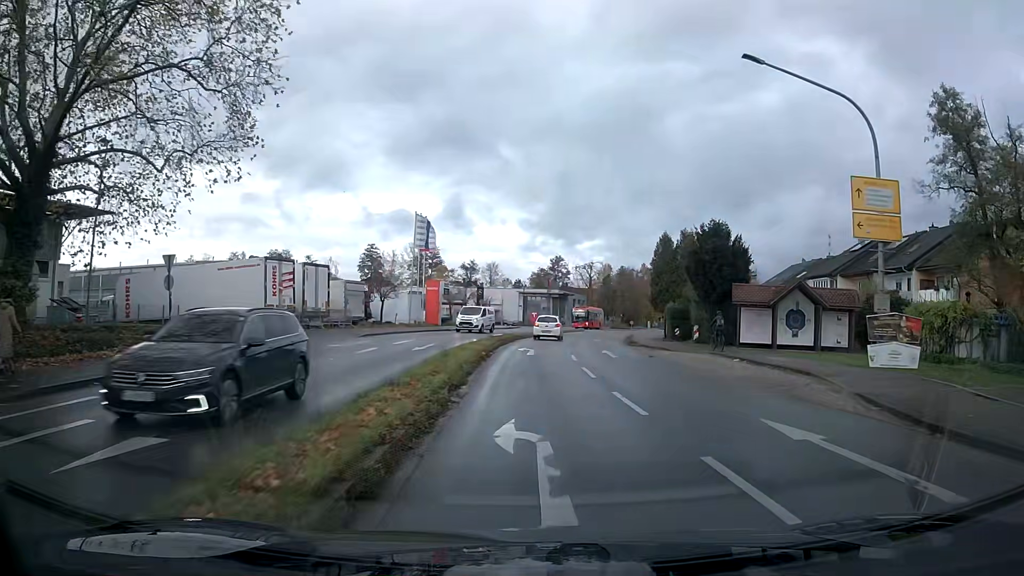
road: tertiary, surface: asphalt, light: Day
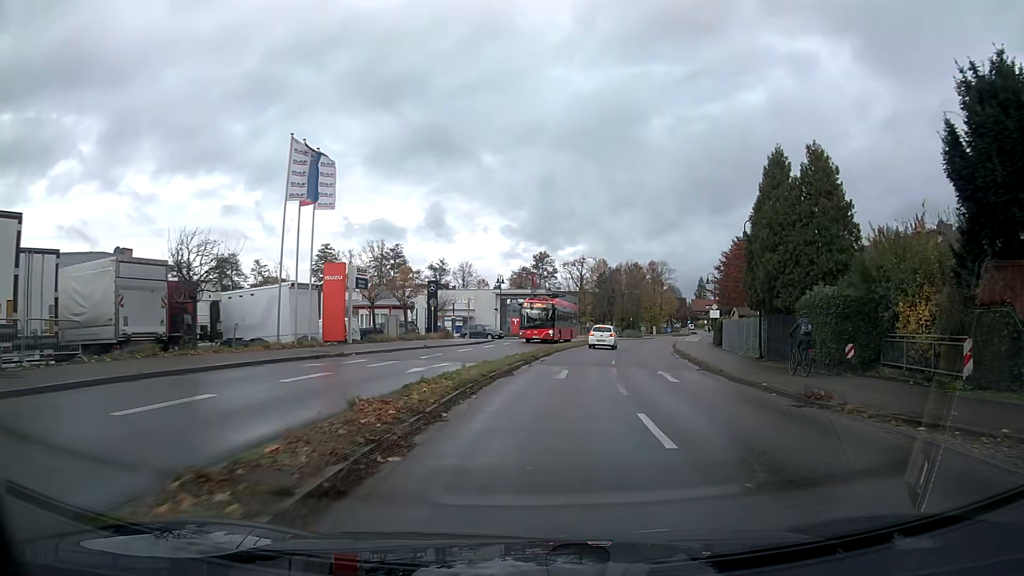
(+0.4, +26.1) m; +3°
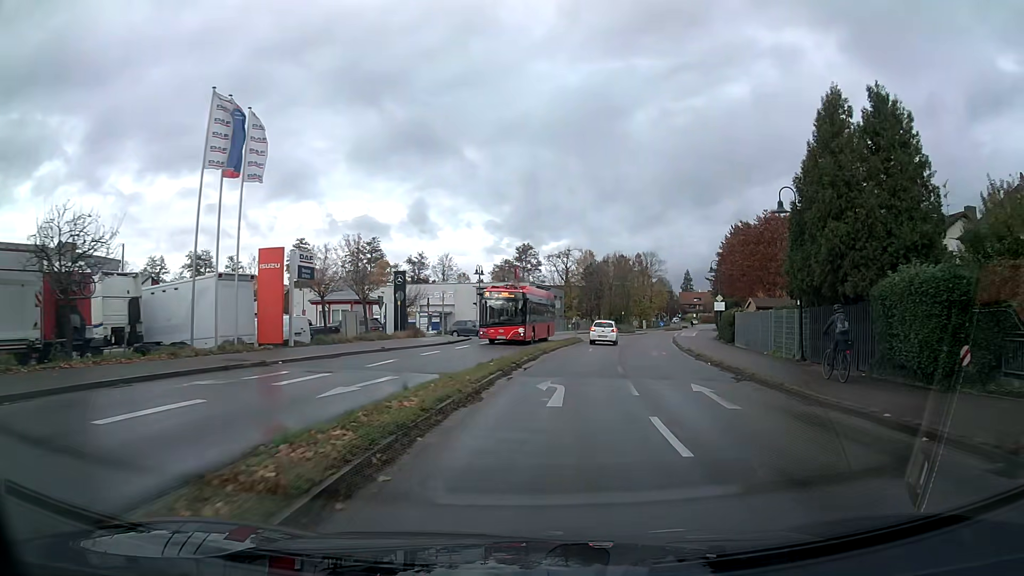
(+0.1, +6.4) m; +1°
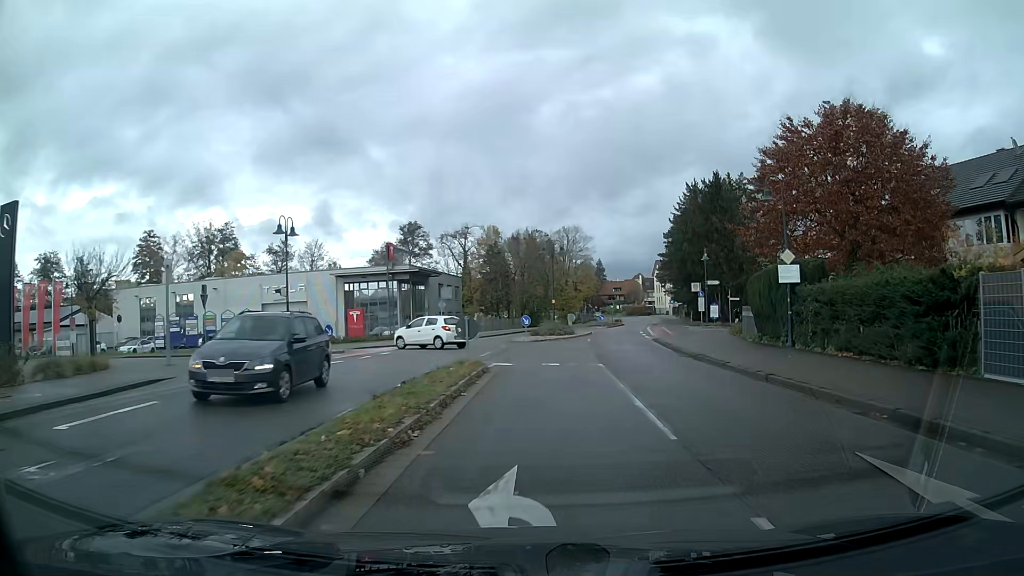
(+2.1, +29.0) m; +8°
(0, +10) (0, +20) (-5, +28) (-14, +32) (-24, +34) (-34, +35) (-44, +37) (-54, +38) (-64, +40) (-74, +41) m
